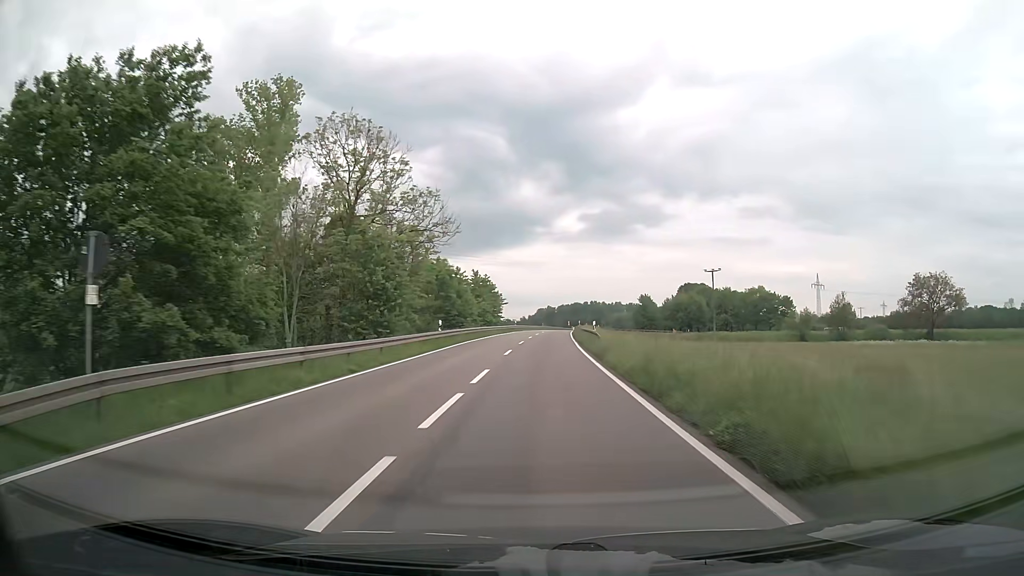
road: secondary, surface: asphalt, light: Day
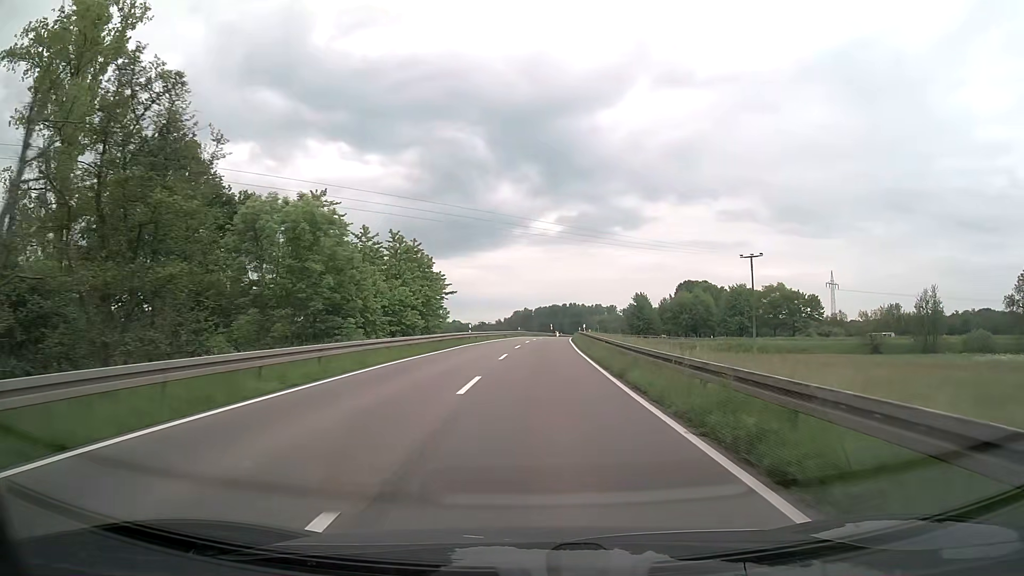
(+0.8, +38.3) m; +2°
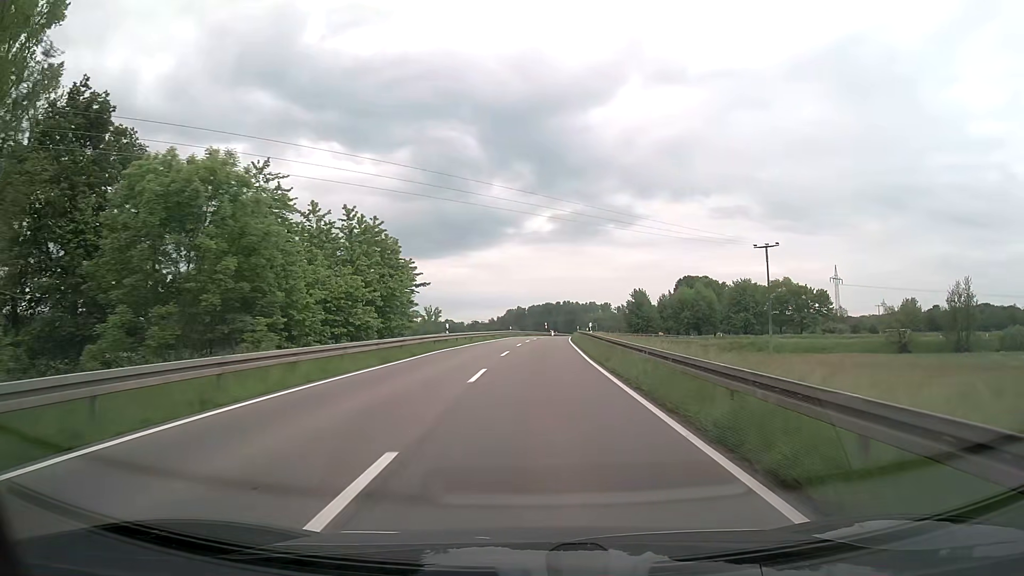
(0.0, +9.8) m; 0°
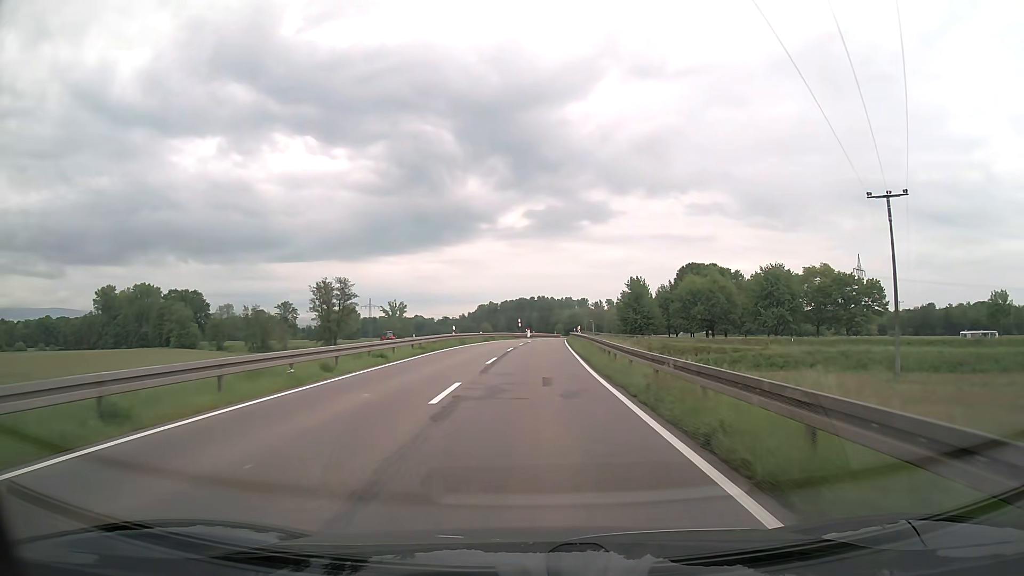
(+0.8, +39.8) m; +2°
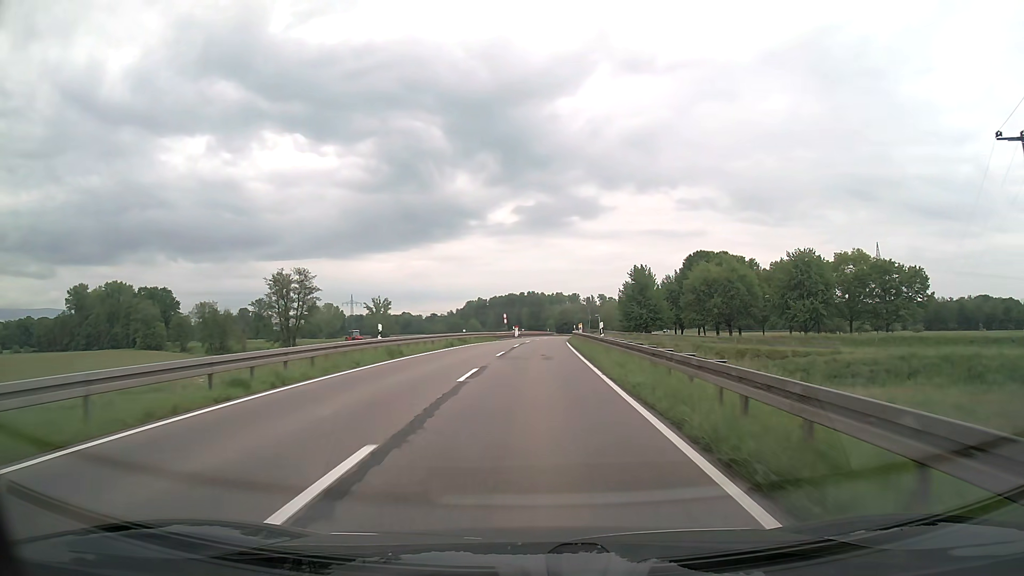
(+0.2, +20.1) m; +1°
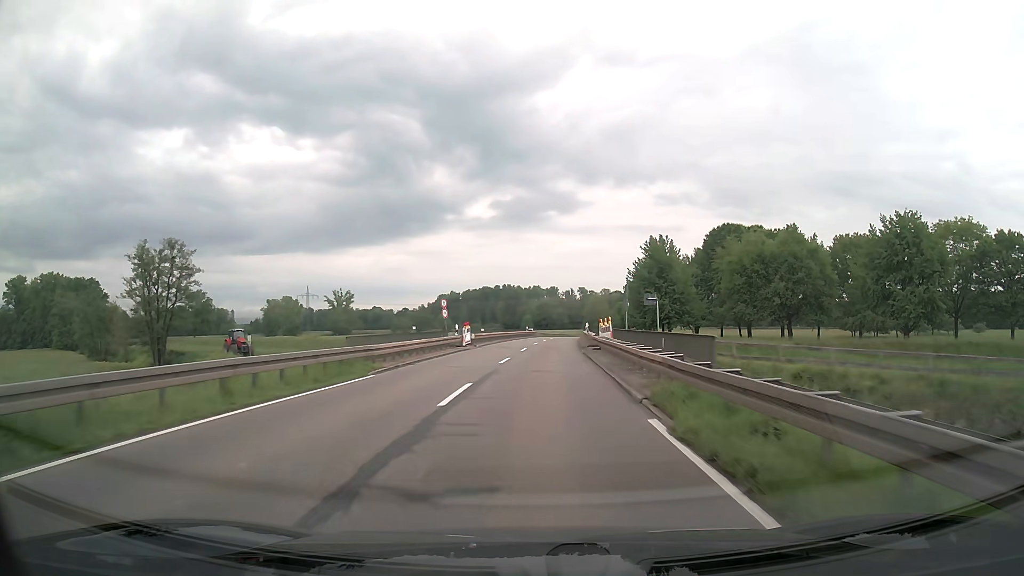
(+0.7, +40.7) m; +2°
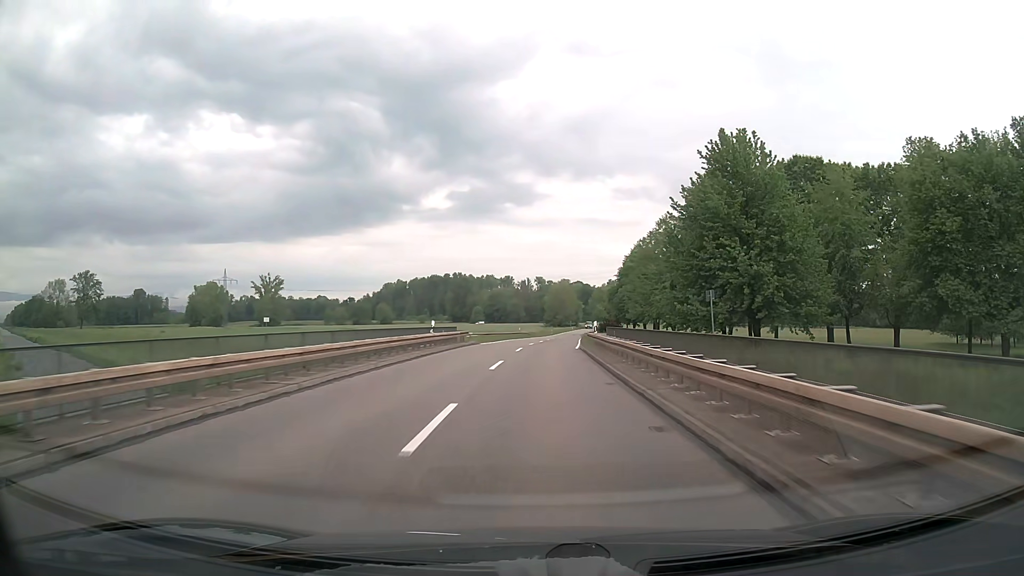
(+1.6, +52.1) m; +4°
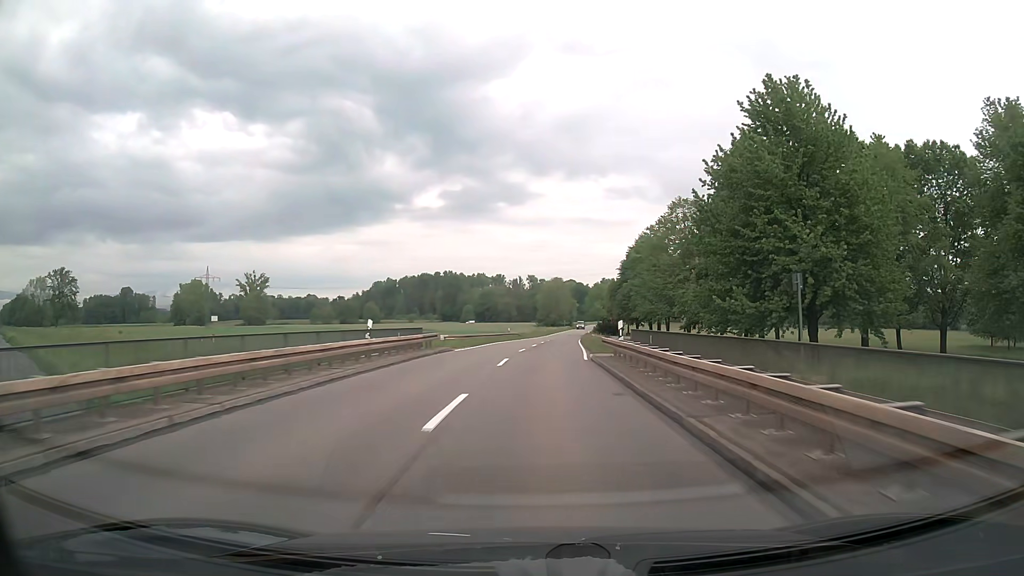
(+0.1, +10.5) m; +1°
(0, +10) (0, +20) (+1, +30) (+1, +40) (+2, +50) (+2, +60) (+3, +70) (+4, +80) (+5, +90) (+6, +100) m
